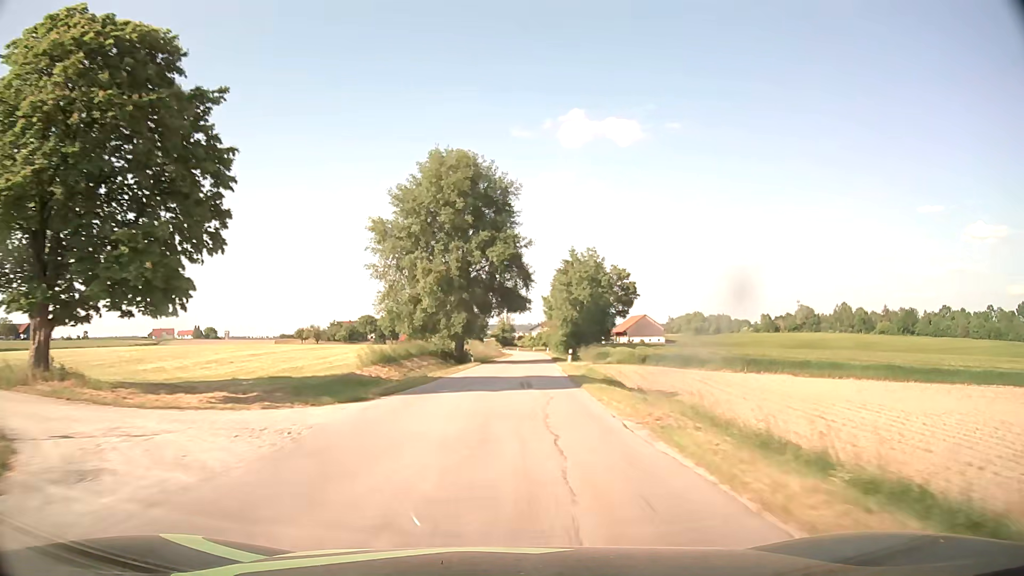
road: tertiary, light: Day
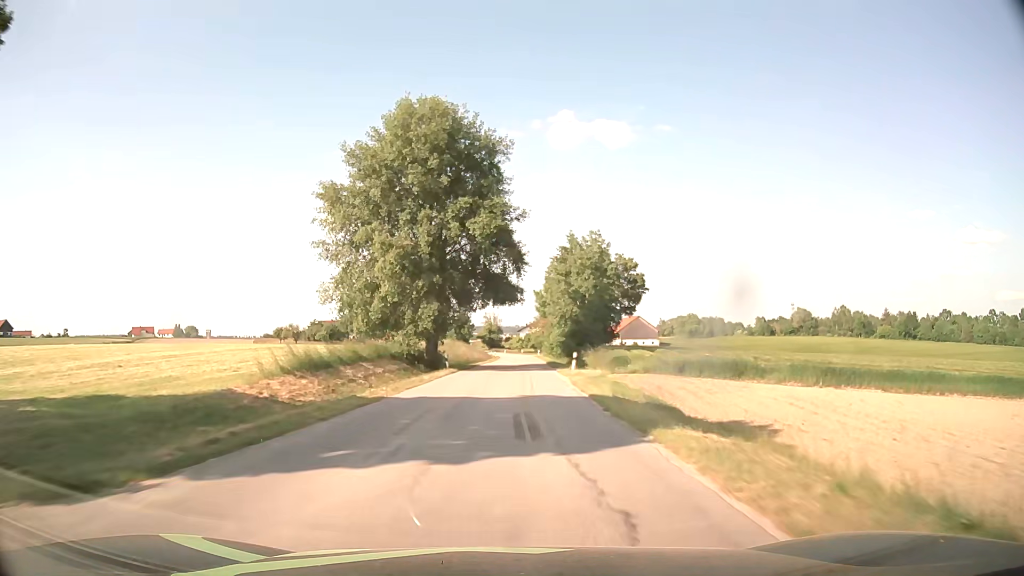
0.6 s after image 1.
(+0.1, +12.3) m; +1°
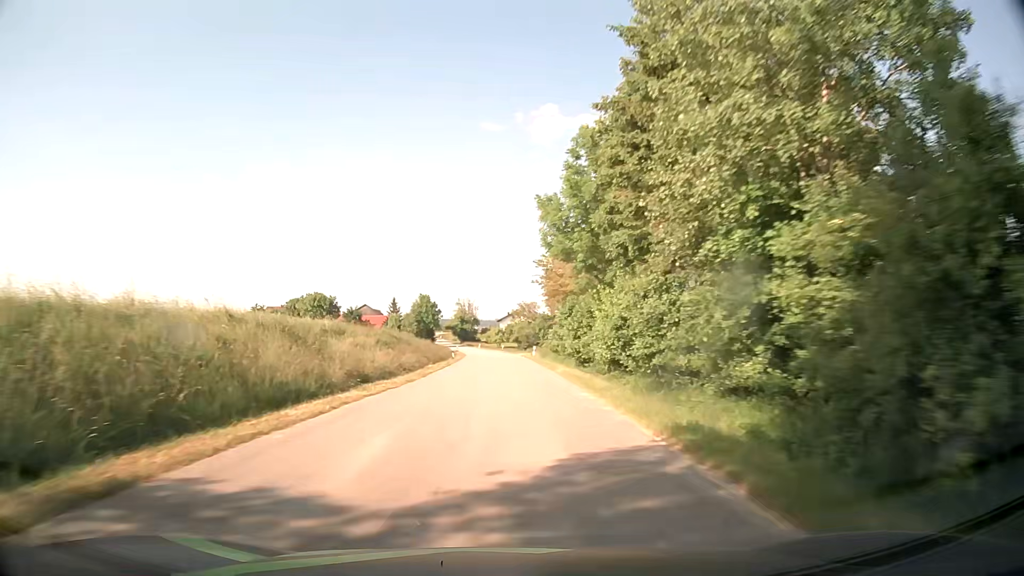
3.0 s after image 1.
(+1.1, +50.7) m; +2°
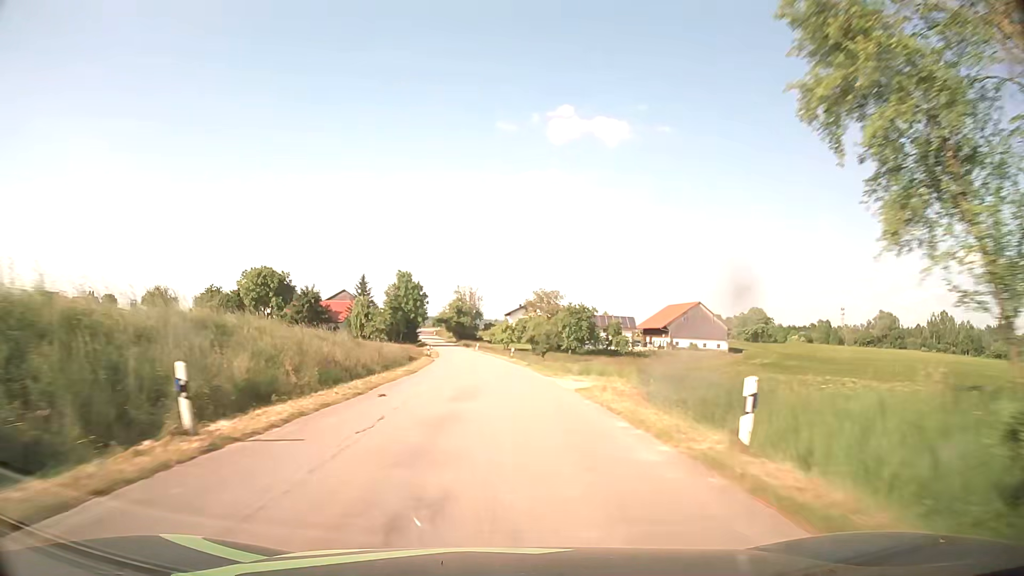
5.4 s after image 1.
(-0.4, +49.9) m; -1°
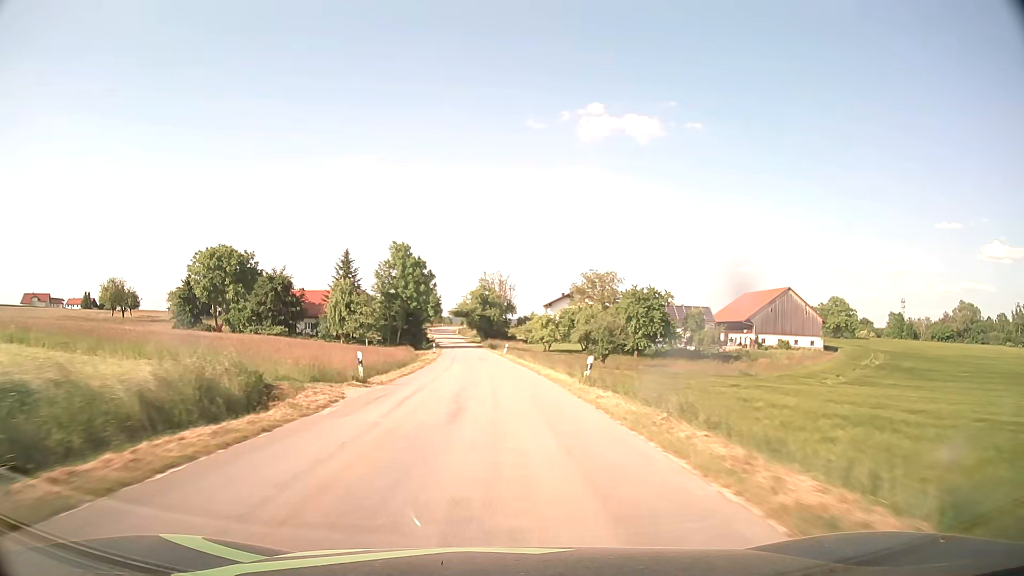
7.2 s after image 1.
(-0.7, +36.9) m; -3°
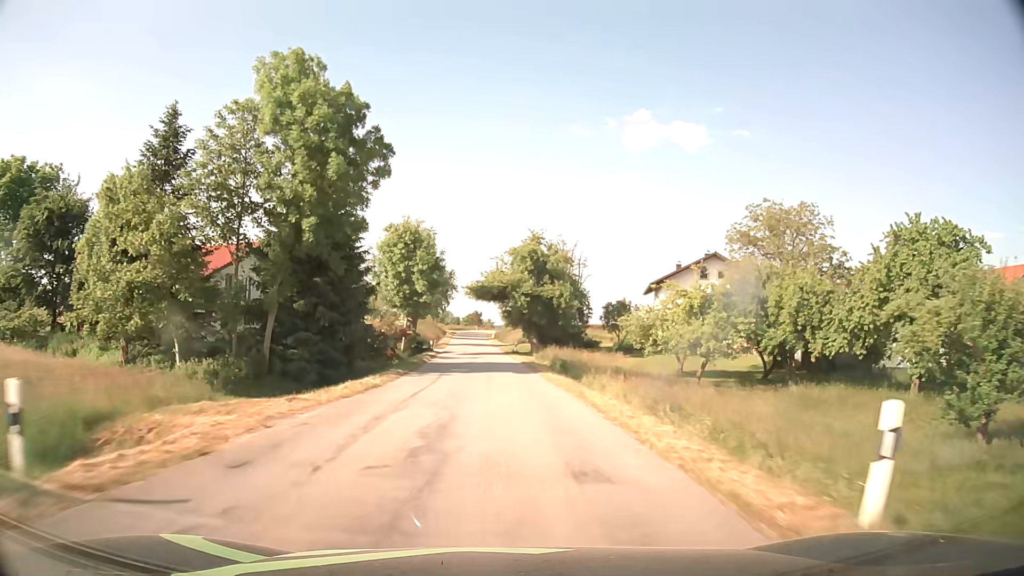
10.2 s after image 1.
(-2.5, +61.0) m; -4°
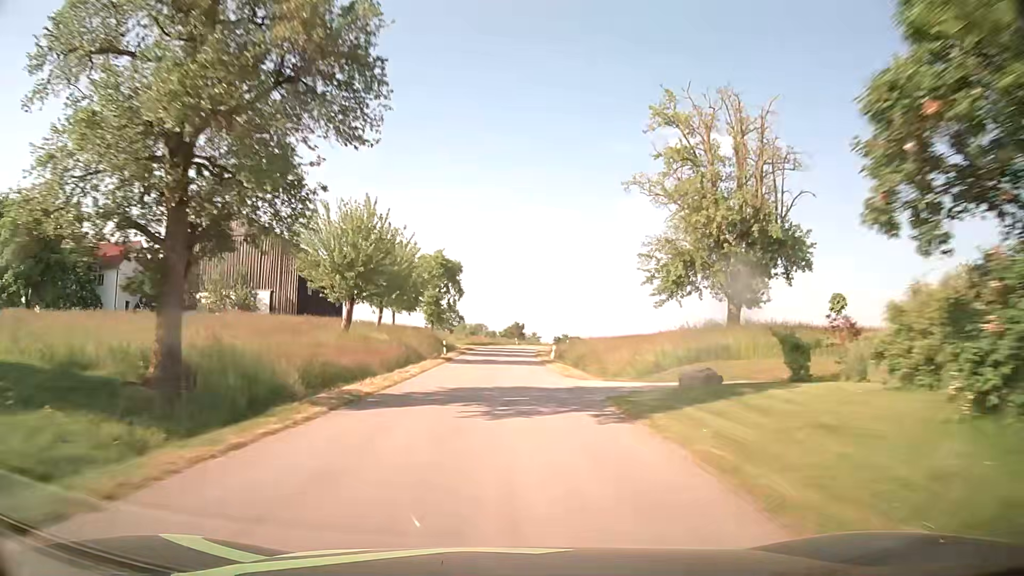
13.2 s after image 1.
(-2.3, +60.4) m; -4°
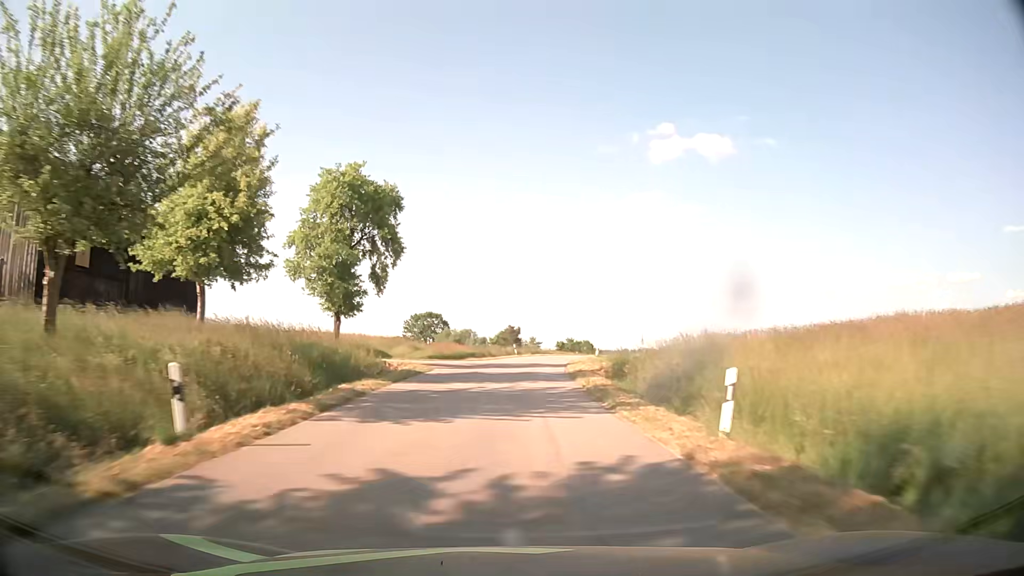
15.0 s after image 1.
(0.0, +35.9) m; +1°
(0, +10) (0, +20) (+1, +30) (+2, +40) (+3, +50) (+5, +60) (+8, +69) (+11, +79) (+15, +88) (+20, +97) m
